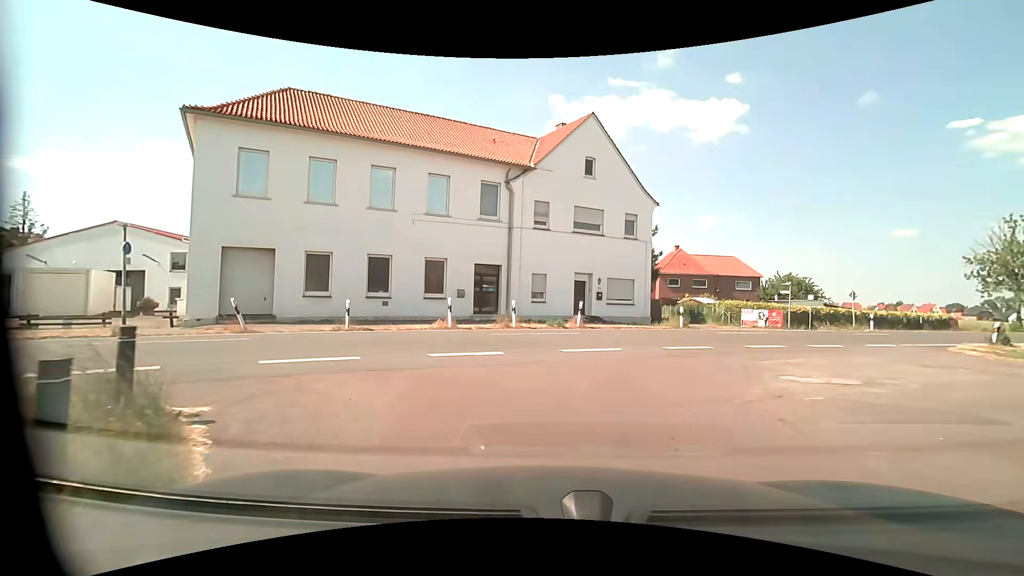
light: Day
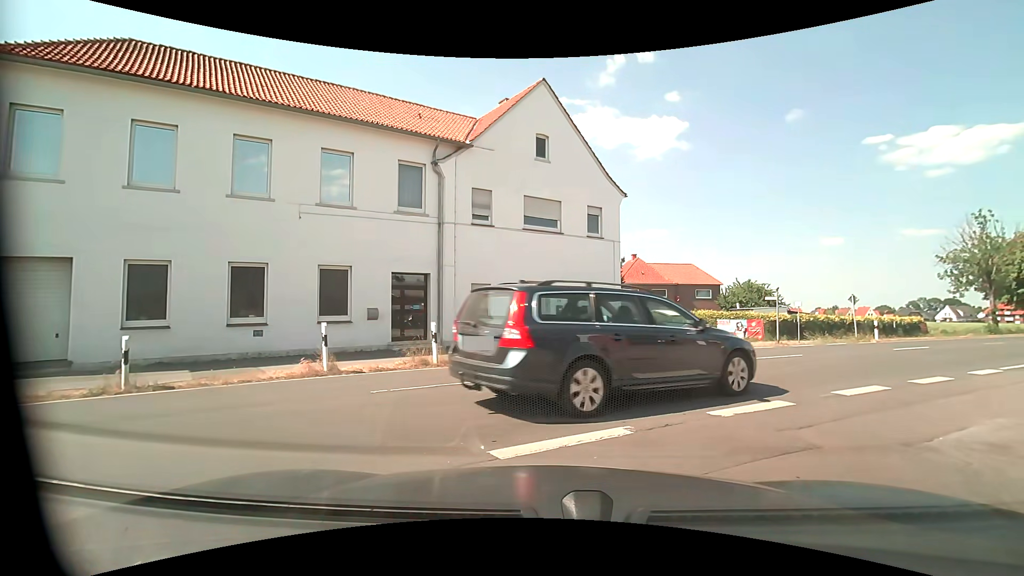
(+0.2, +6.2) m; +4°
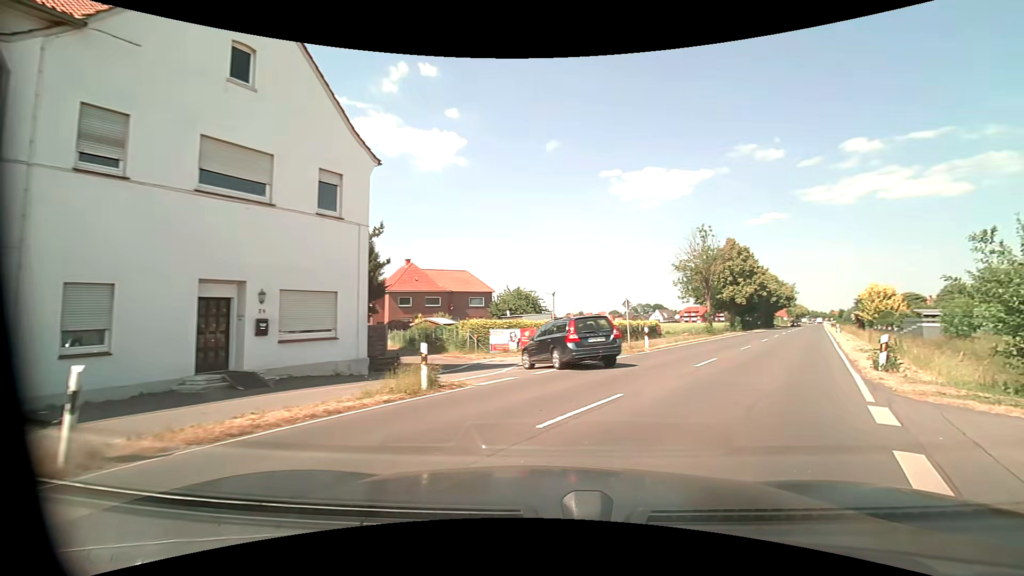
(+1.5, +7.9) m; +24°
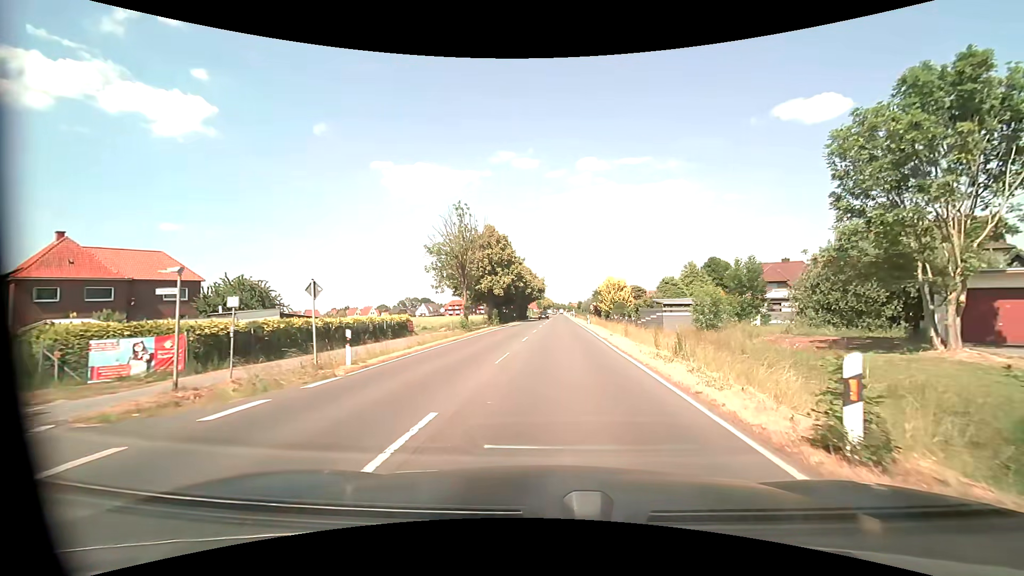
(+3.6, +10.8) m; +28°
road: primary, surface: asphalt
(0, +10) (+1, +20) (+1, +30) (+1, +40) (+1, +50) (+2, +60) (+2, +70) (+2, +80) (+2, +90) (+3, +100) m
